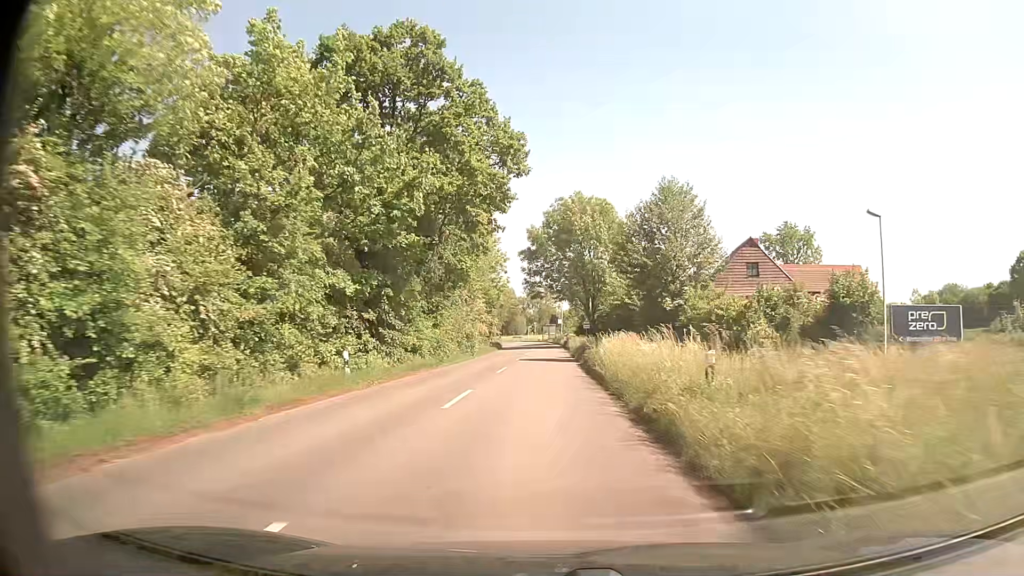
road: secondary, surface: asphalt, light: Day
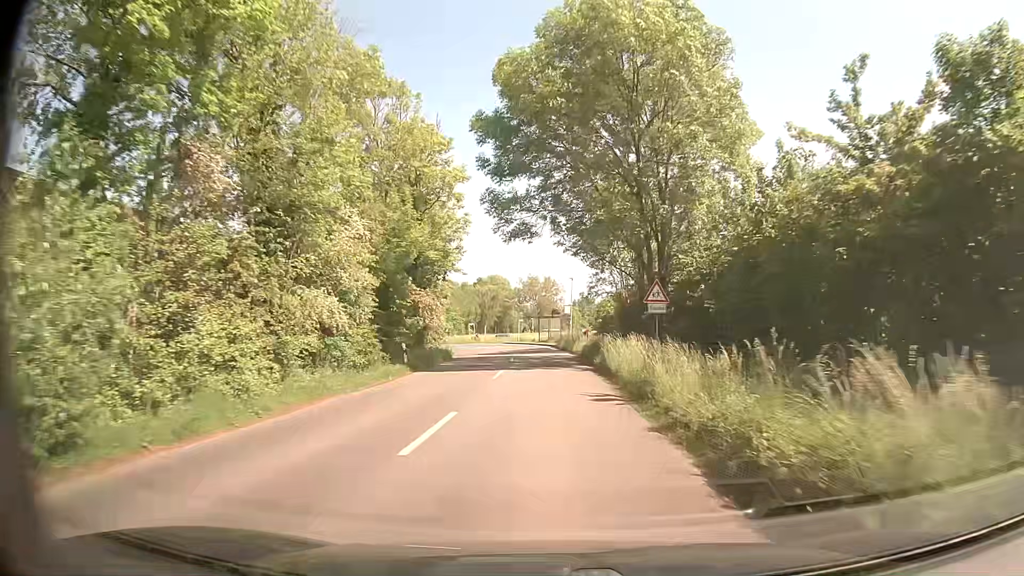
(-0.3, +40.7) m; 0°
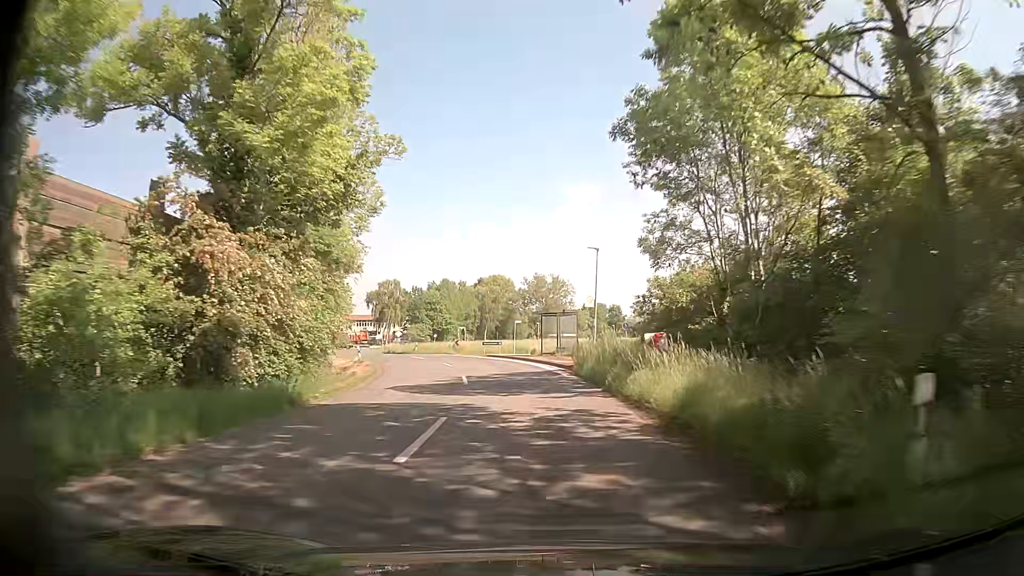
(-0.2, +24.1) m; -1°
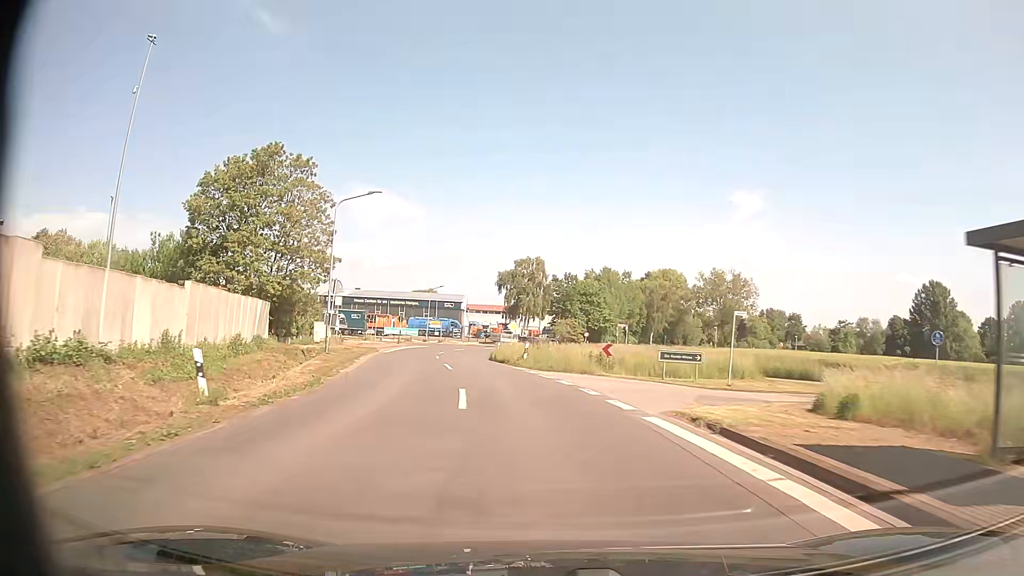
(-3.5, +31.5) m; -14°
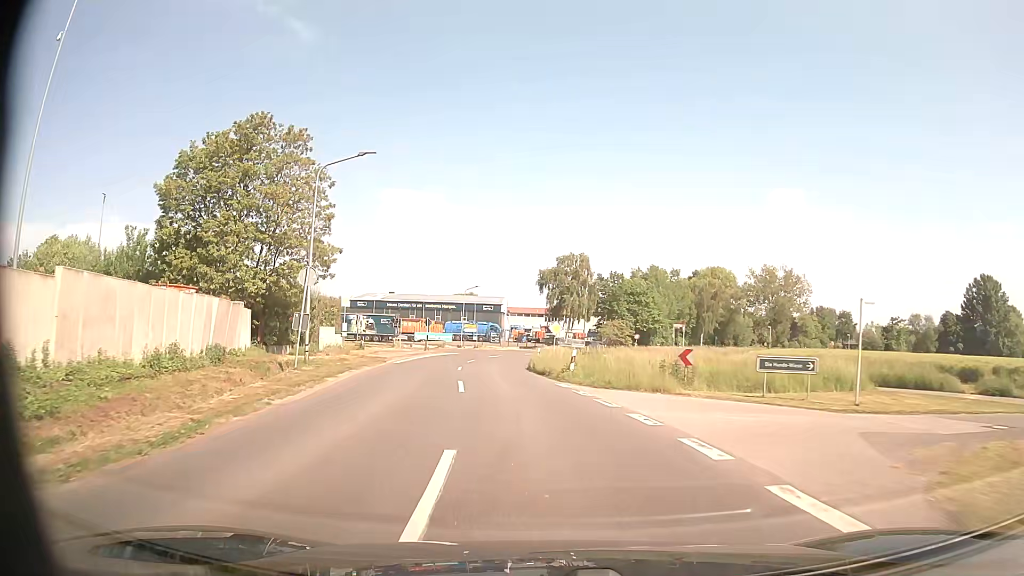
(-0.2, +8.1) m; -3°
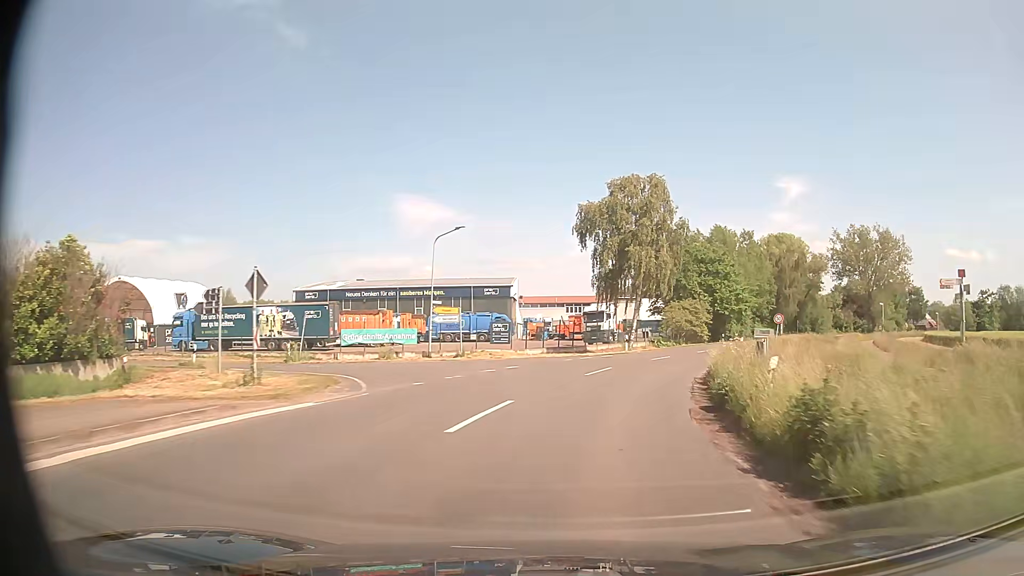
(-3.1, +41.7) m; -2°
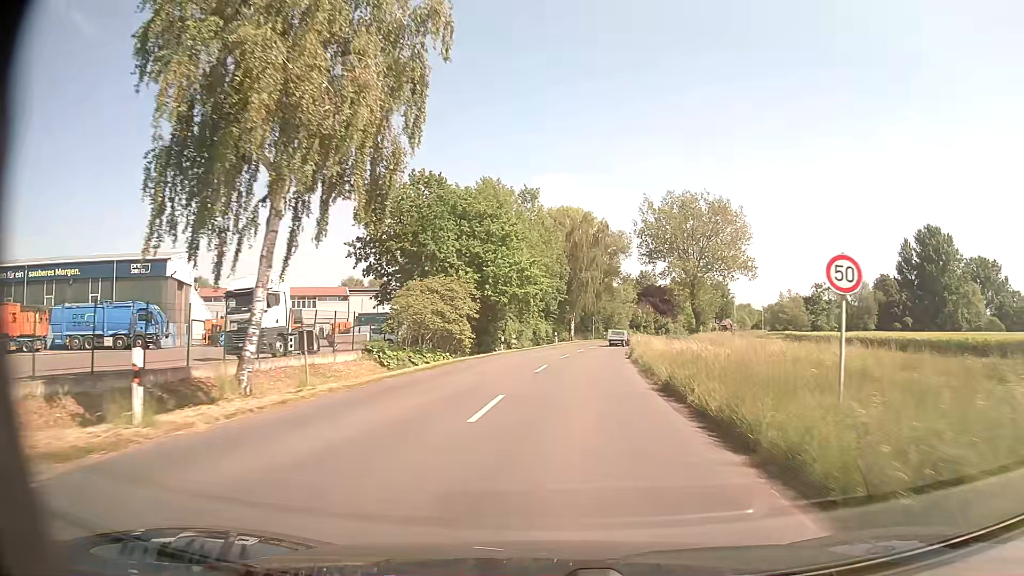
(+6.7, +33.6) m; +21°
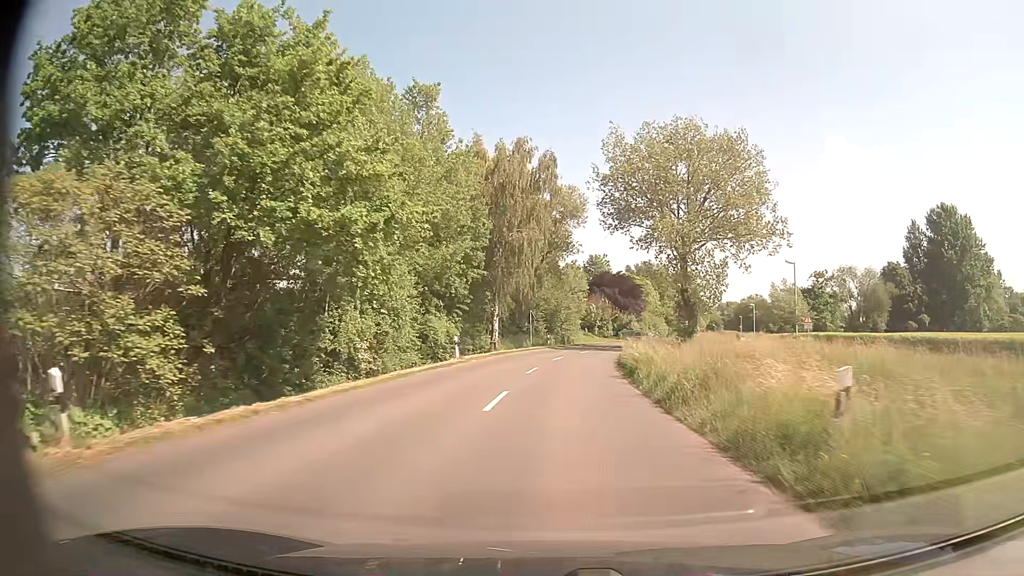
(+1.8, +33.5) m; +6°
(0, +10) (+1, +20) (+1, +30) (+2, +40) (+4, +50) (+6, +60) (+9, +69) (+12, +79) (+16, +88) (+19, +97) m
